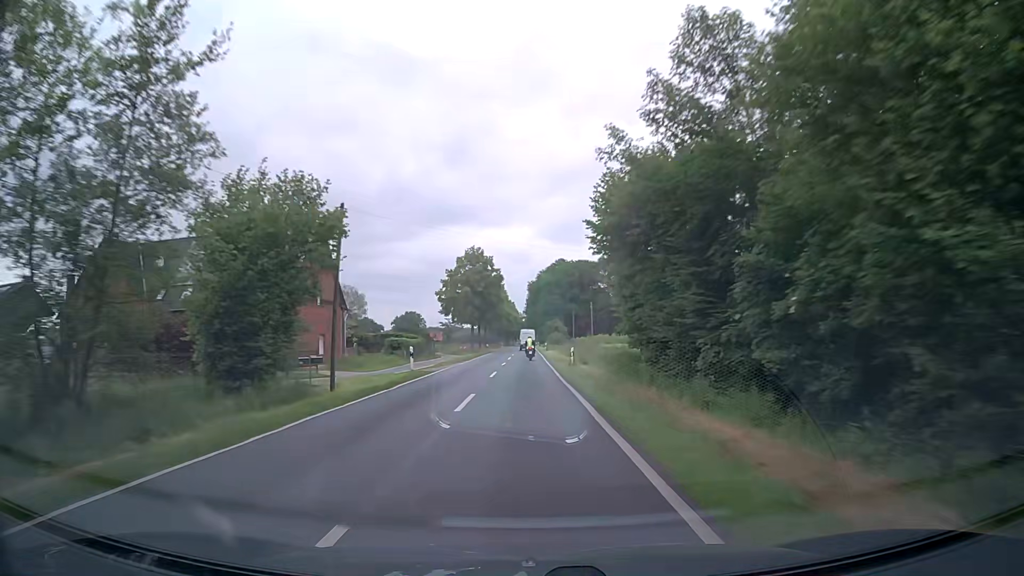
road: secondary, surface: asphalt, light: Day
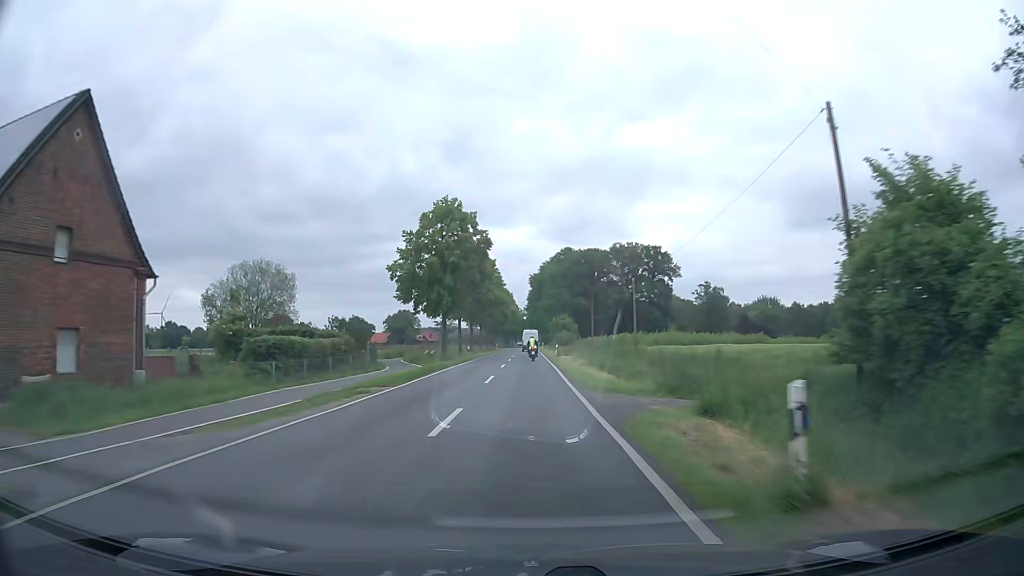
(0.0, +27.5) m; 0°
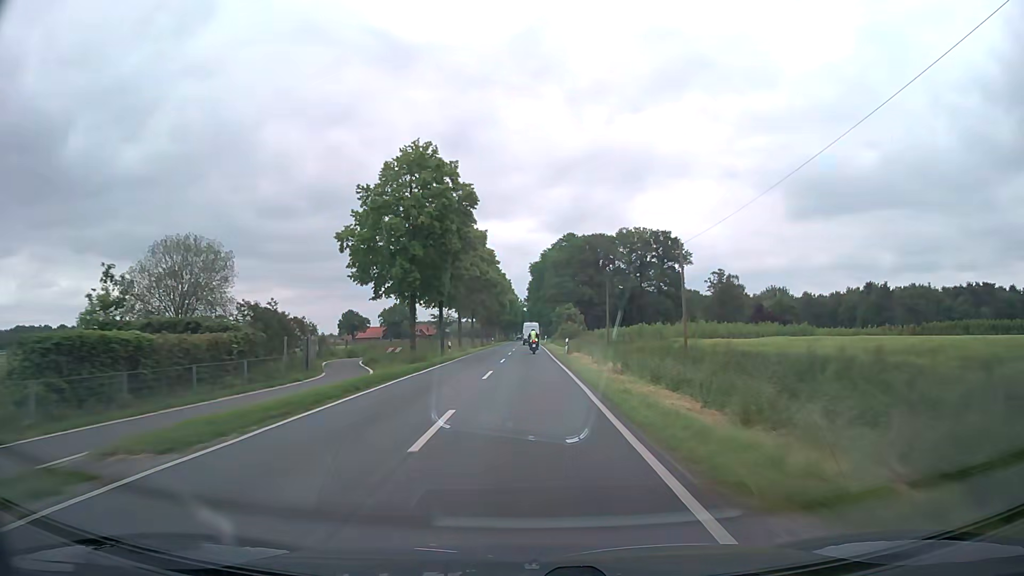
(0.0, +13.6) m; 0°
(0, +10) (0, +20) (0, +30) (0, +40) (0, +50) (0, +60) (0, +70) (+1, +80) (+1, +90) (+1, +100) m
